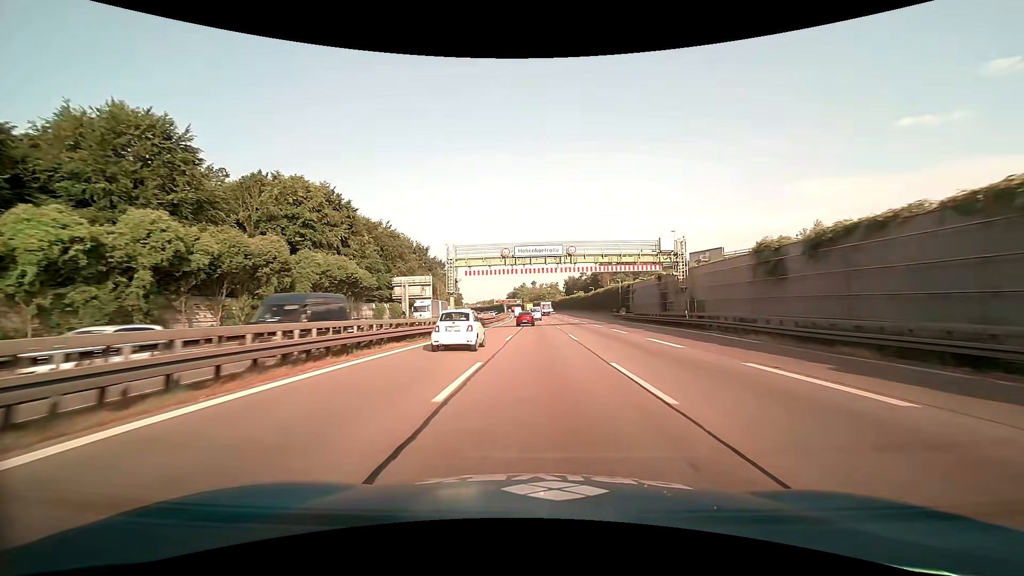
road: motorway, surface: asphalt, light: Day
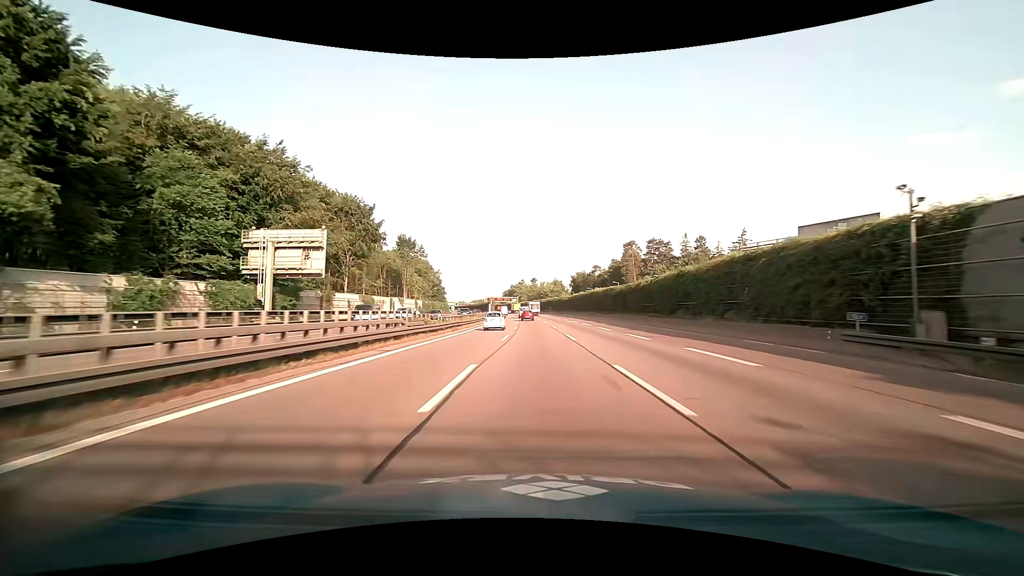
(+0.2, +54.9) m; 0°
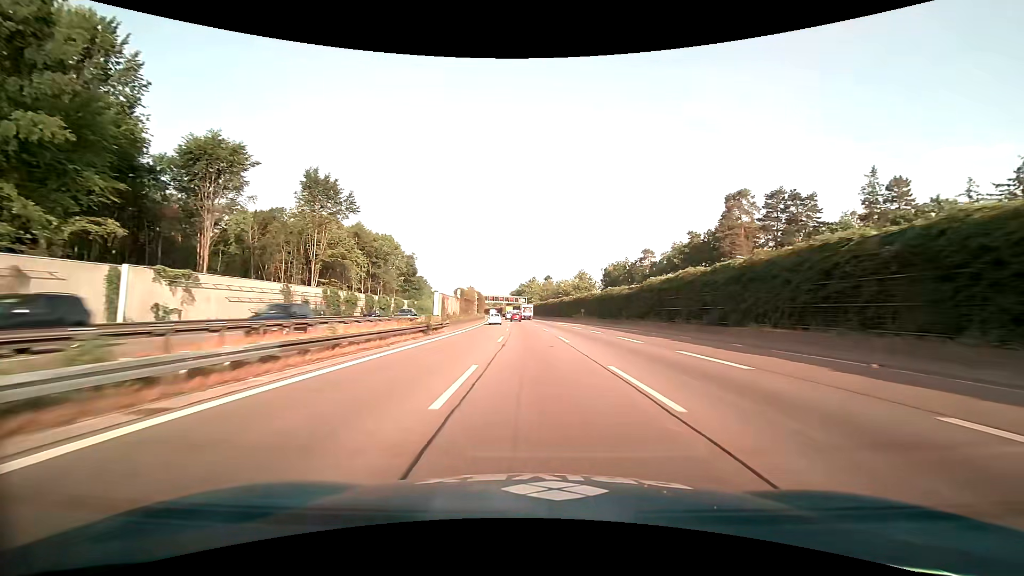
(-1.0, +72.3) m; -1°
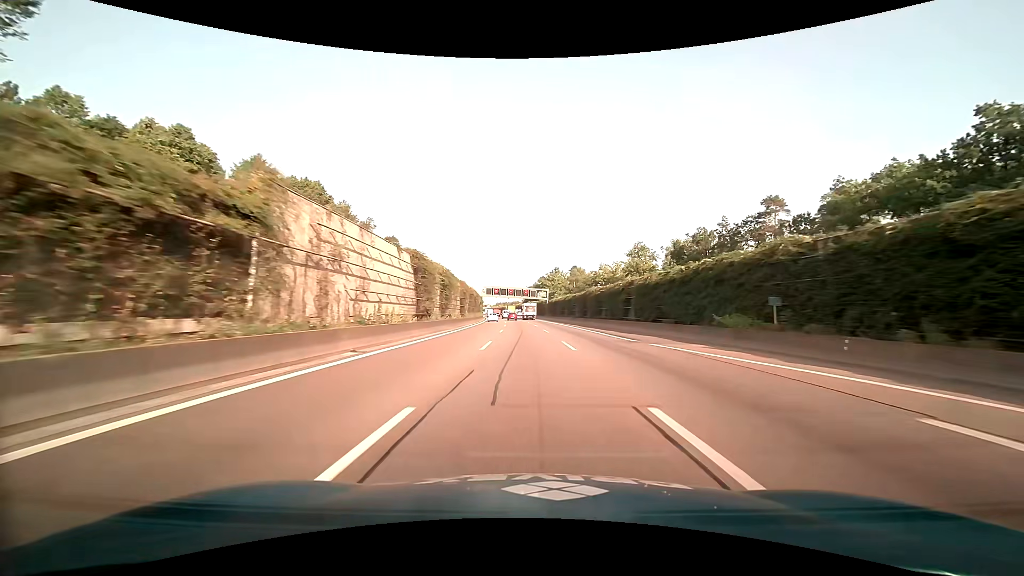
(-1.1, +60.4) m; -2°
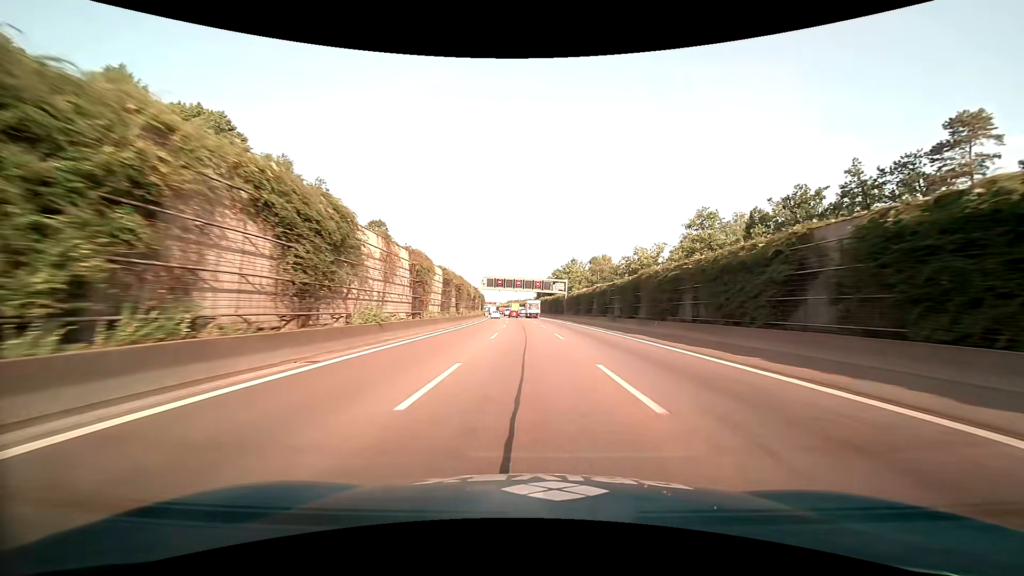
(-0.3, +29.9) m; -1°
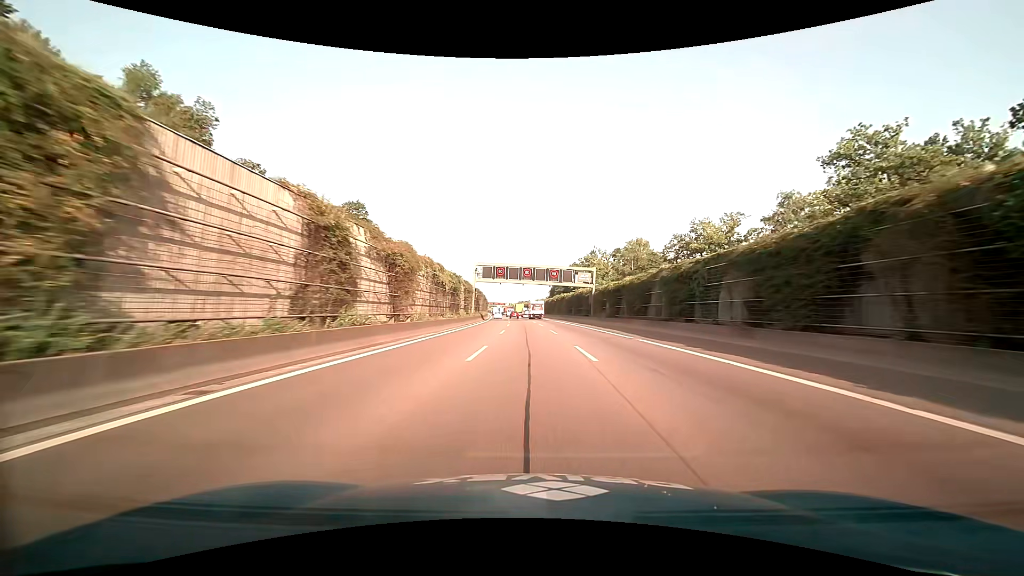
(-0.3, +29.0) m; -1°
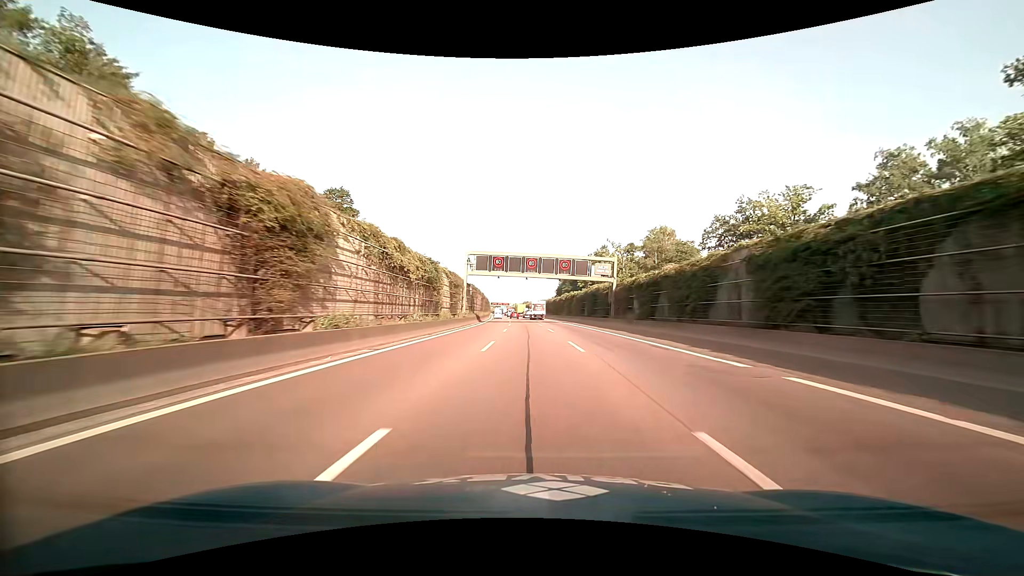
(-0.1, +14.2) m; -1°
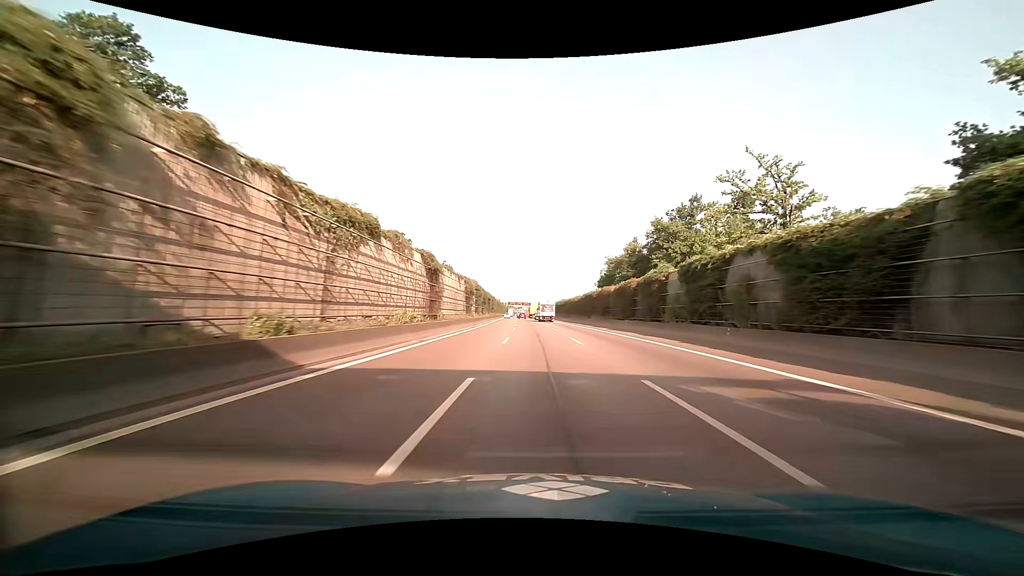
(-1.7, +67.5) m; -3°
(0, +10) (0, +20) (0, +30) (0, +40) (-1, +50) (-1, +60) (-1, +70) (-1, +80) (-2, +90) (-2, +100) m
